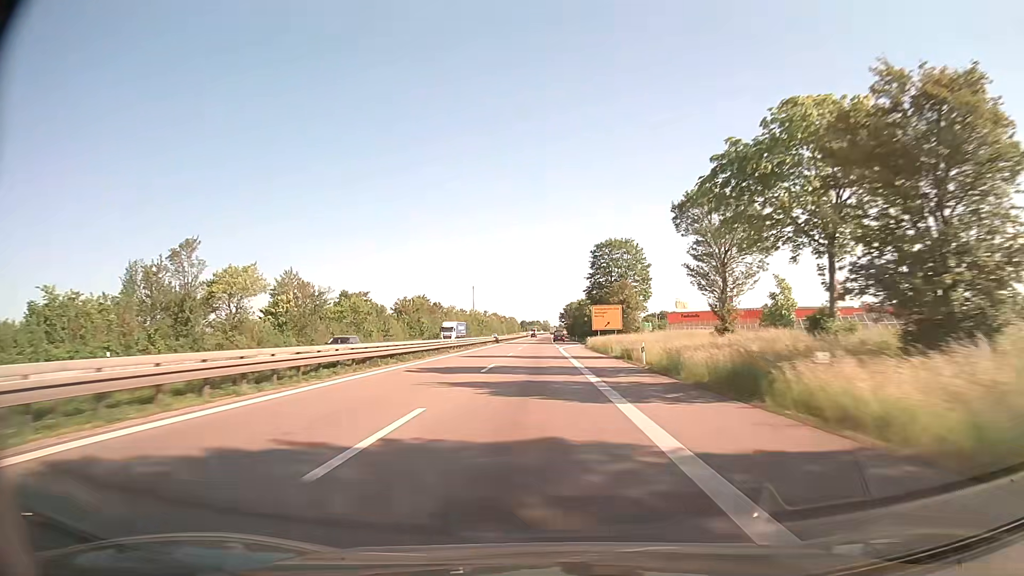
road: trunk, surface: asphalt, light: Day
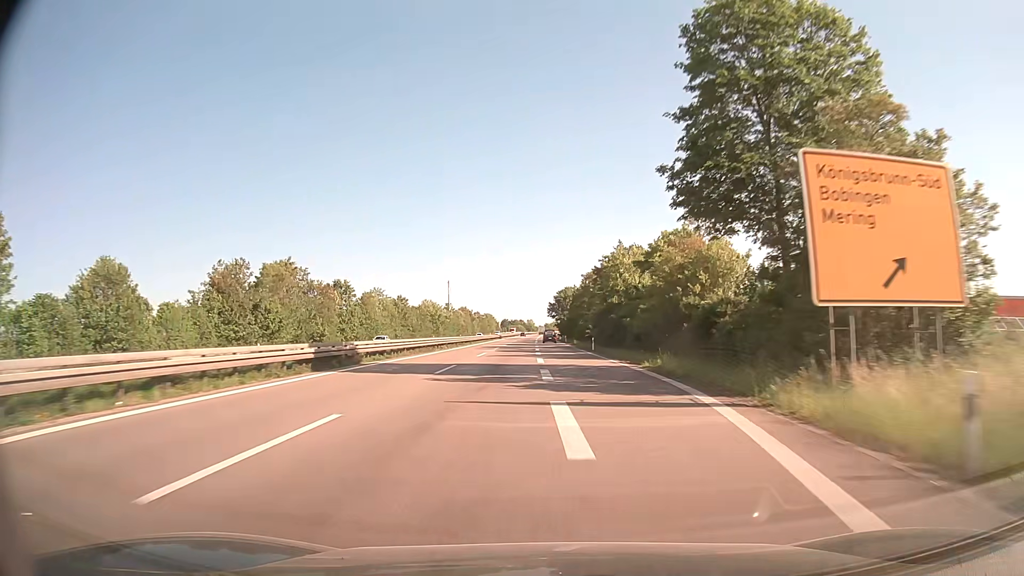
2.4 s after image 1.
(+0.5, +73.2) m; +1°
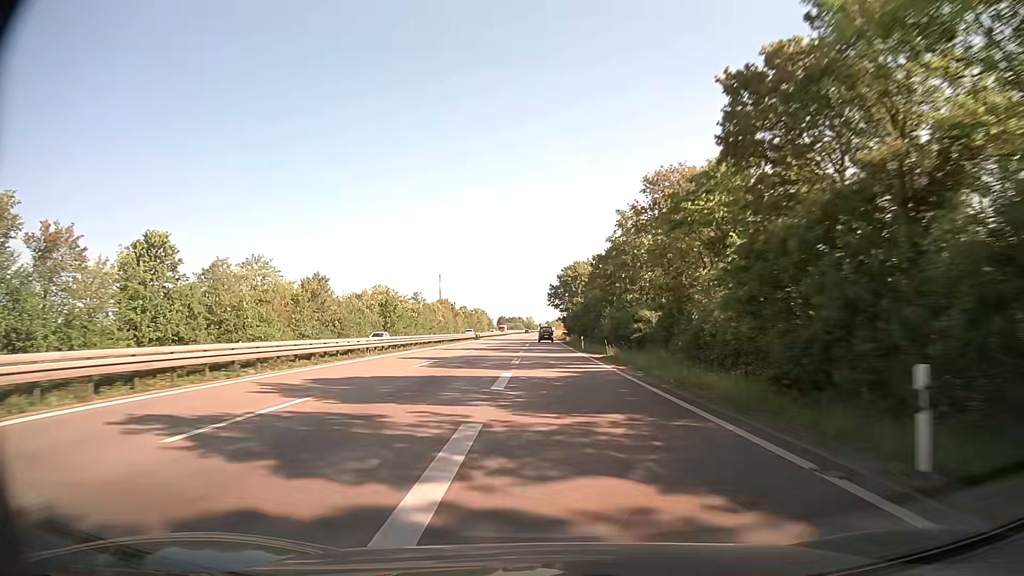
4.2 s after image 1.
(+0.3, +51.2) m; 0°
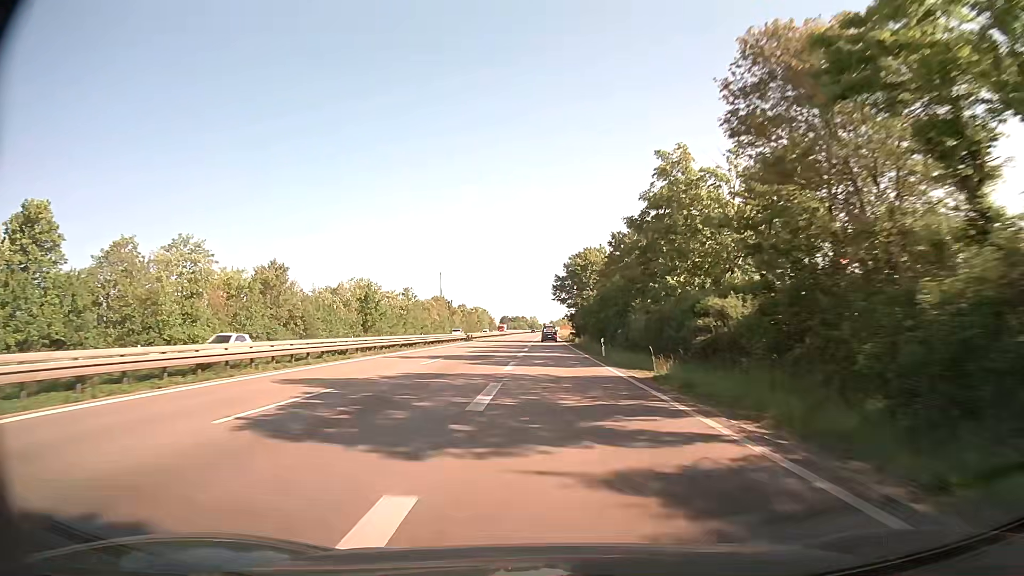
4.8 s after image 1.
(-0.1, +16.2) m; -1°
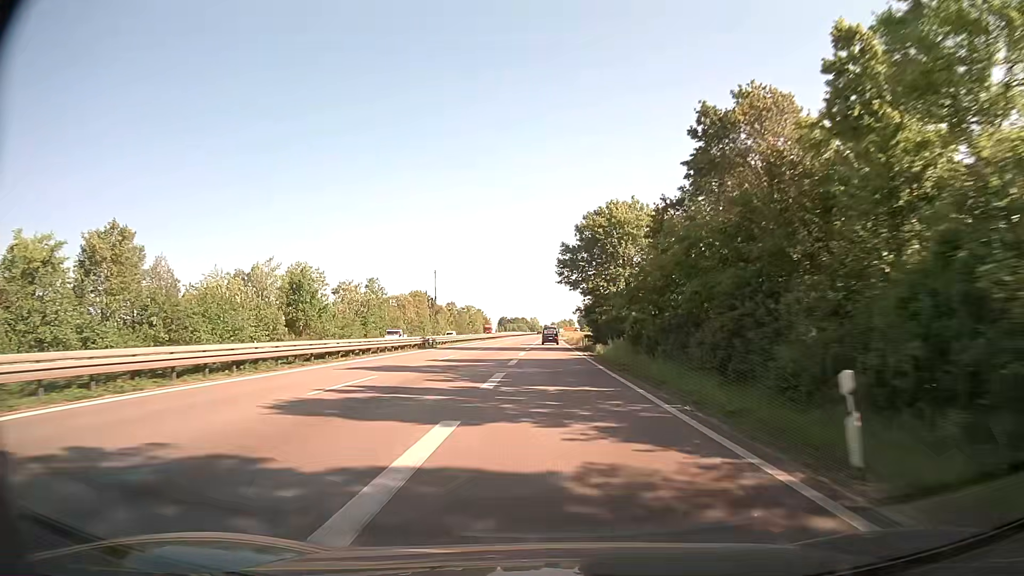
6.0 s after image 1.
(-0.1, +30.9) m; 0°
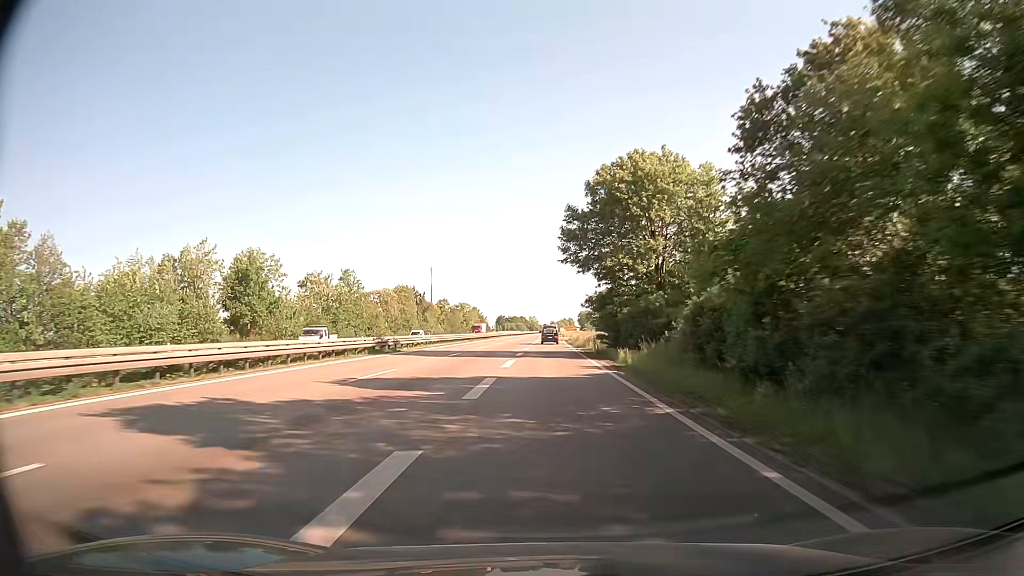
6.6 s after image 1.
(0.0, +14.7) m; 0°
